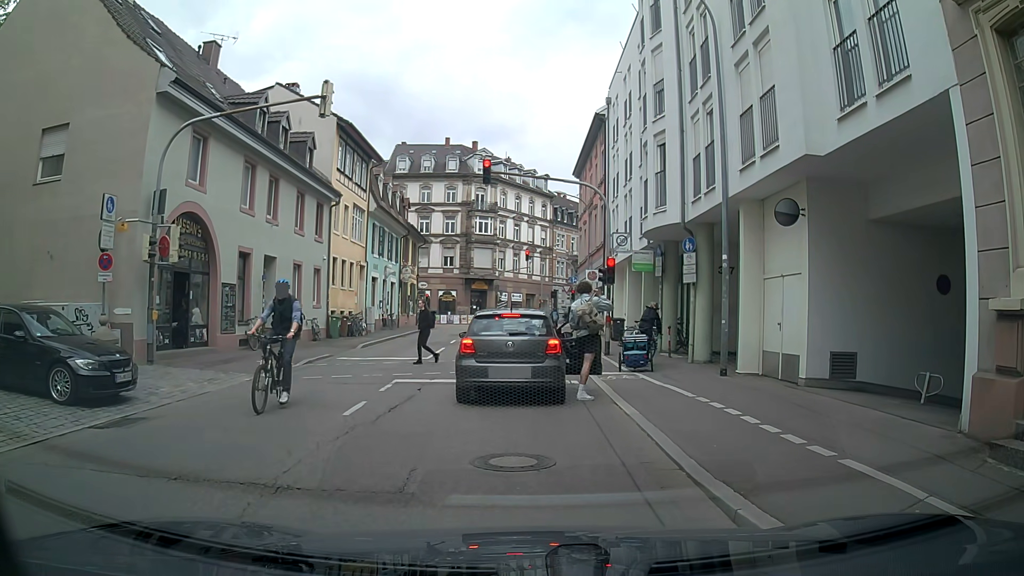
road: unclassified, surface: asphalt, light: Day
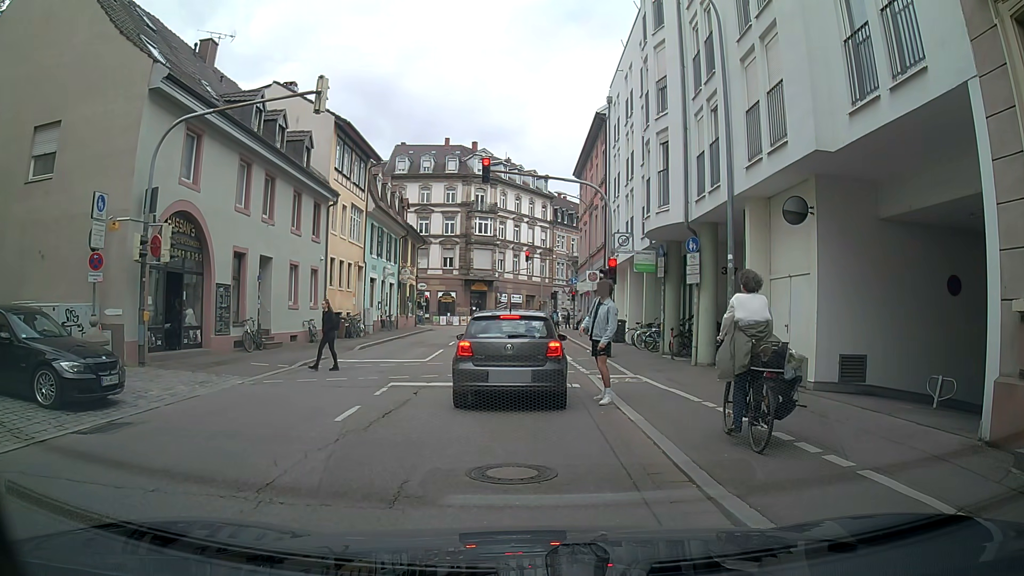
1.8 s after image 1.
(0.0, +0.4) m; 0°
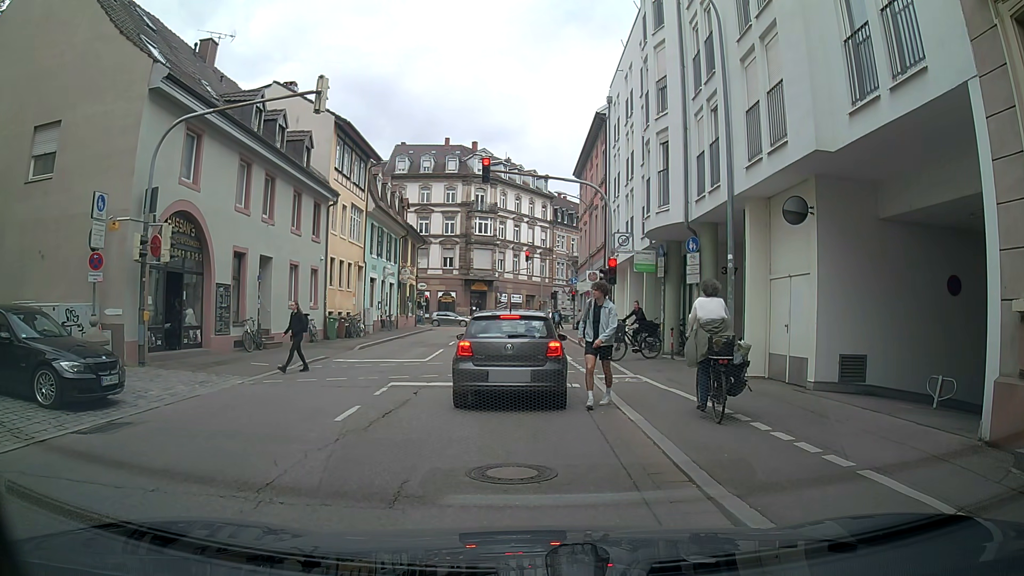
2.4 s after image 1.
(0.0, 0.0) m; 0°
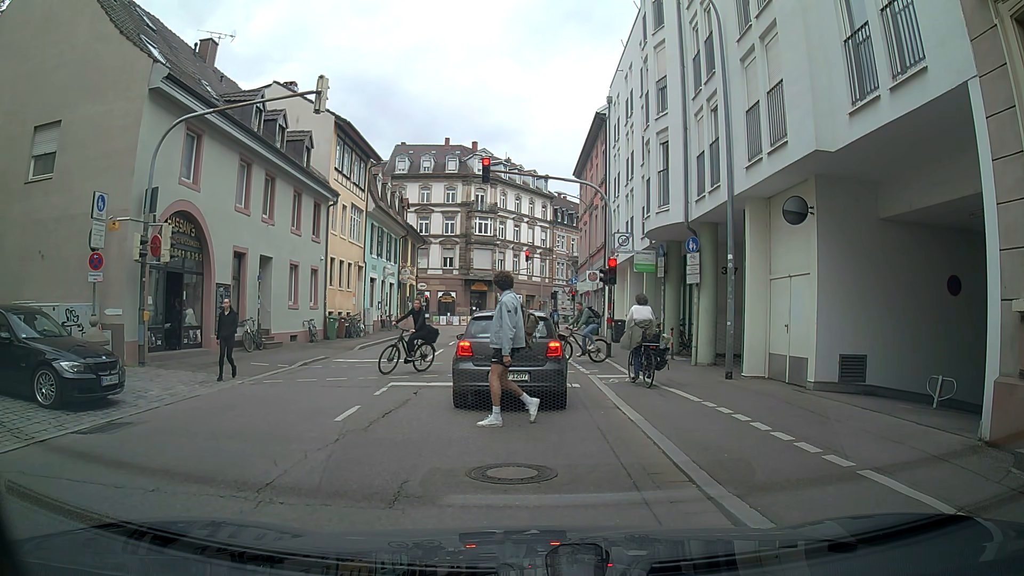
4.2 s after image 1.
(0.0, 0.0) m; 0°
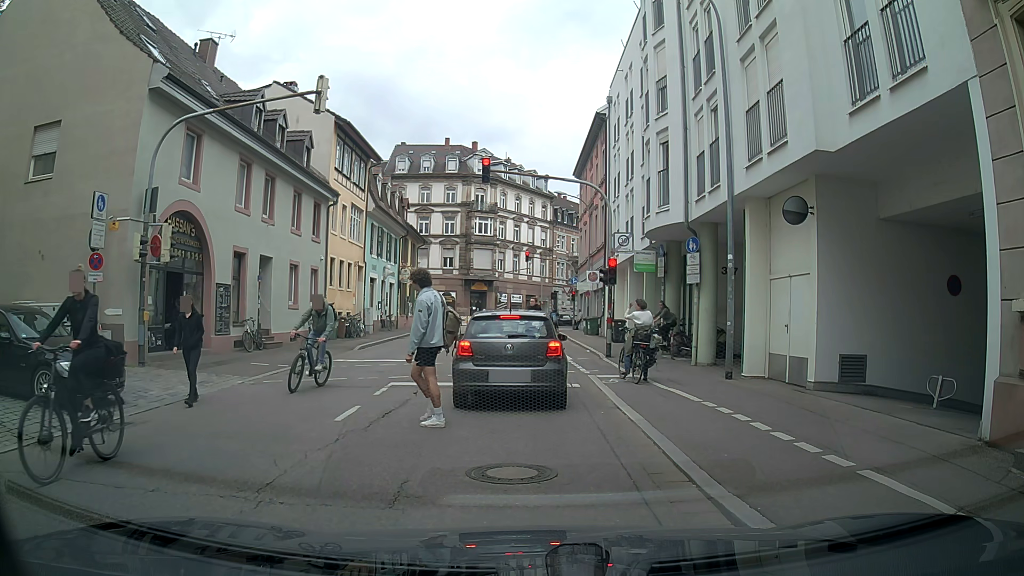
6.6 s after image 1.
(0.0, 0.0) m; 0°
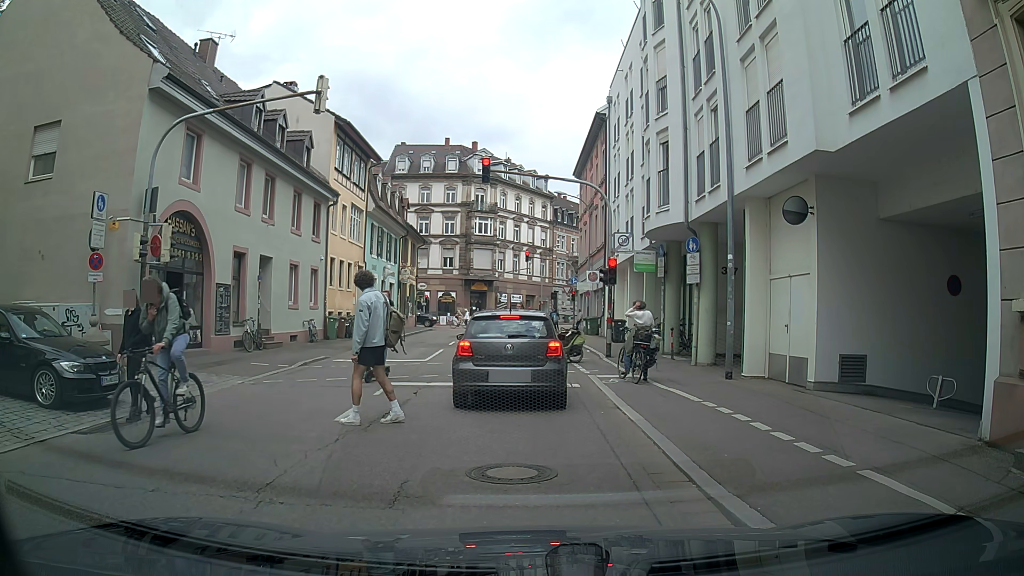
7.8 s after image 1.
(0.0, 0.0) m; 0°
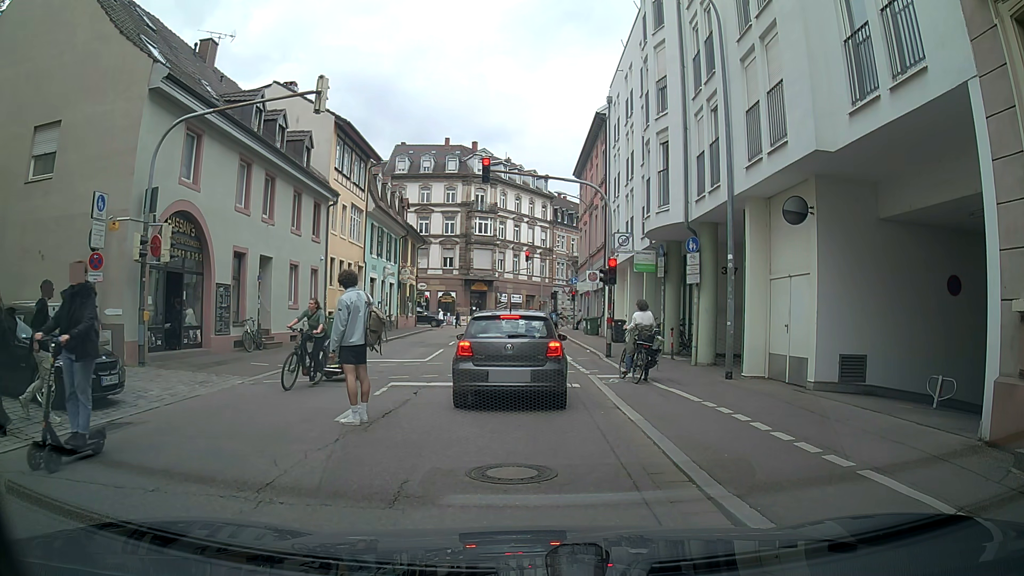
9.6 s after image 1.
(0.0, 0.0) m; 0°
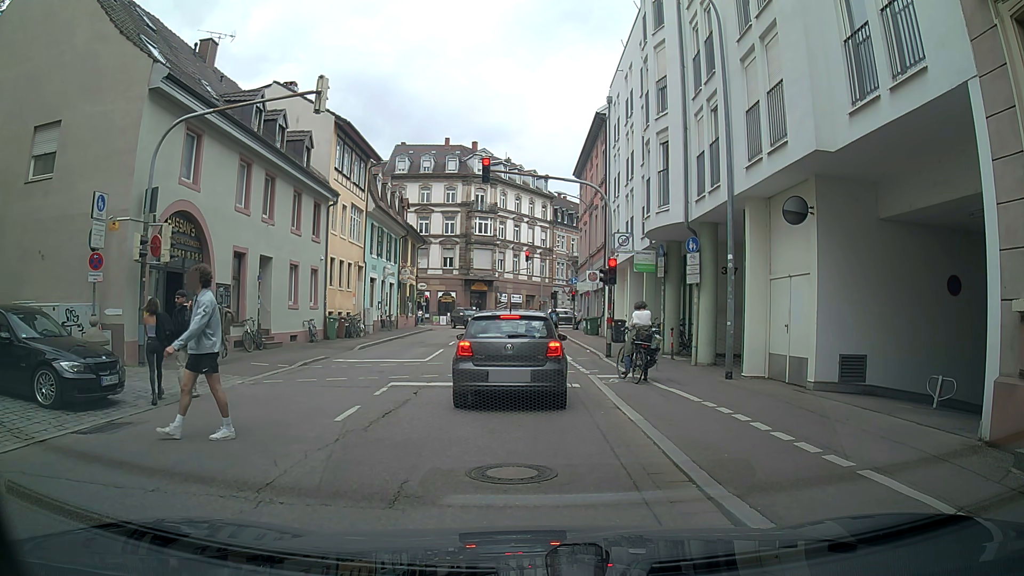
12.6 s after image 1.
(0.0, 0.0) m; 0°
